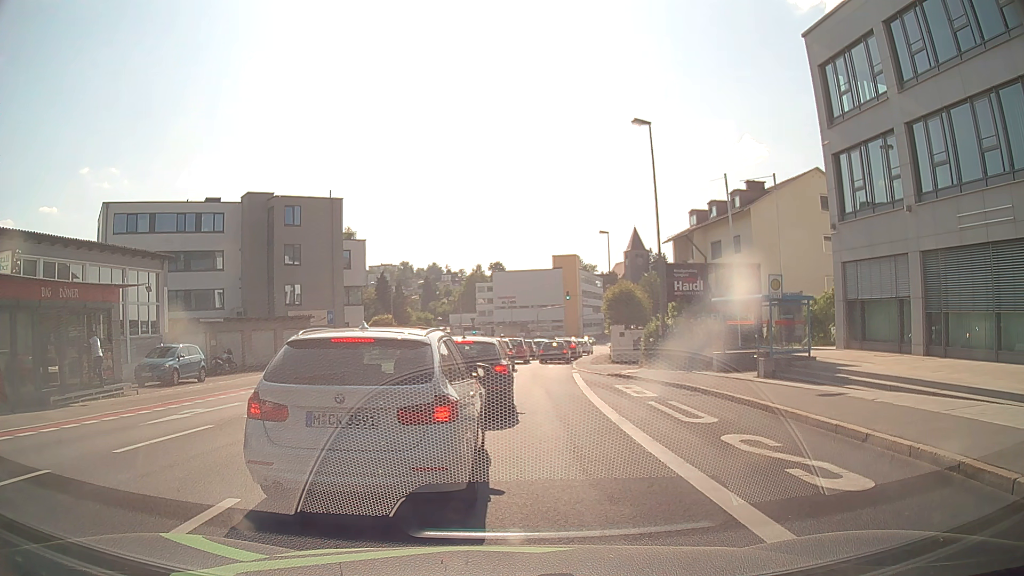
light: Day
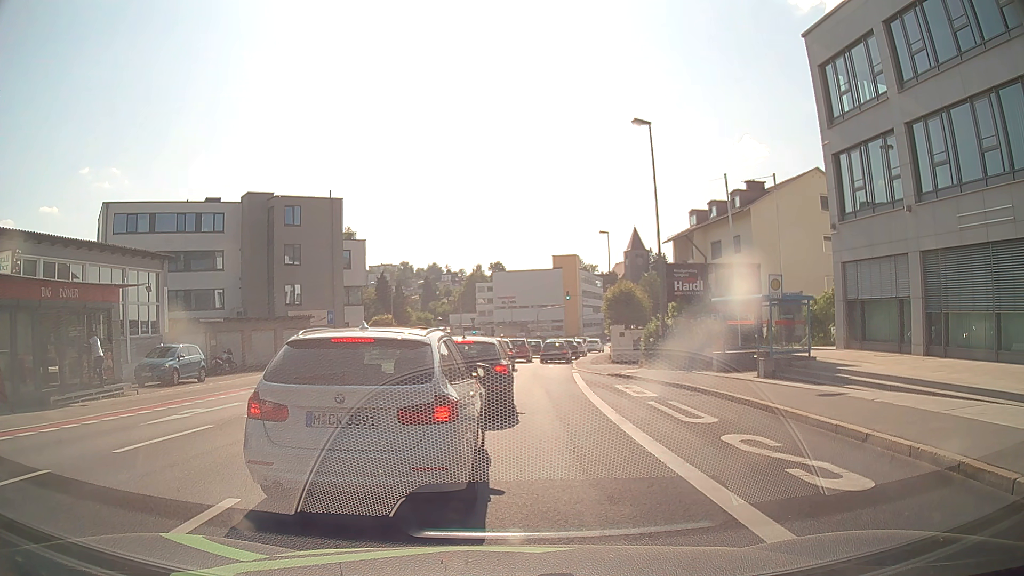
(0.0, 0.0) m; 0°
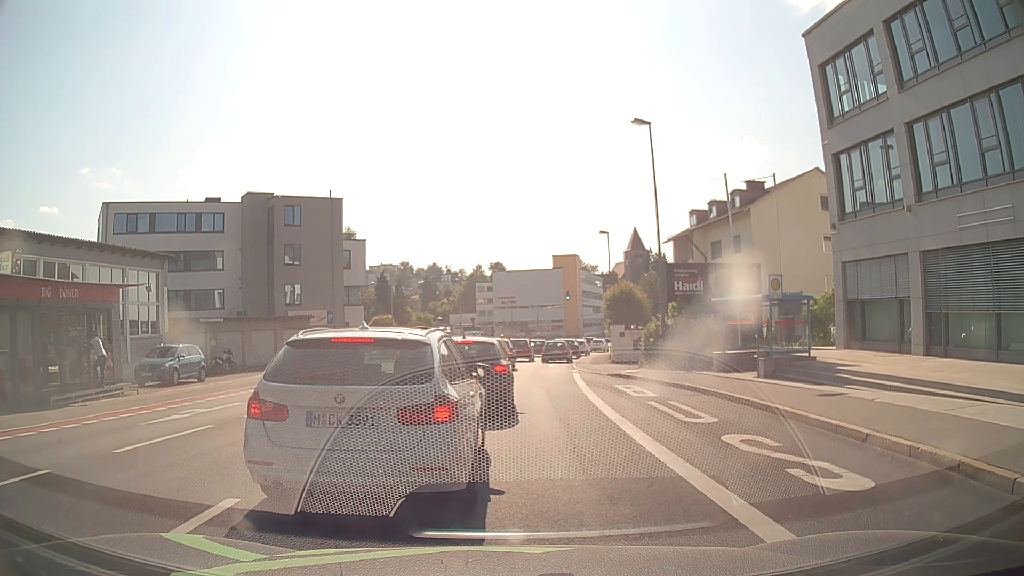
(0.0, 0.0) m; 0°
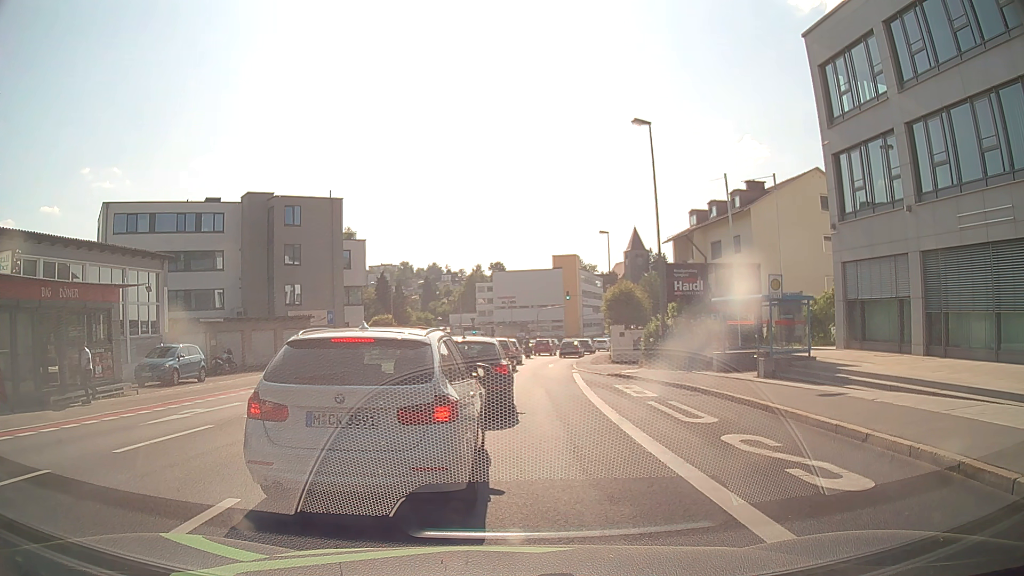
(0.0, 0.0) m; 0°
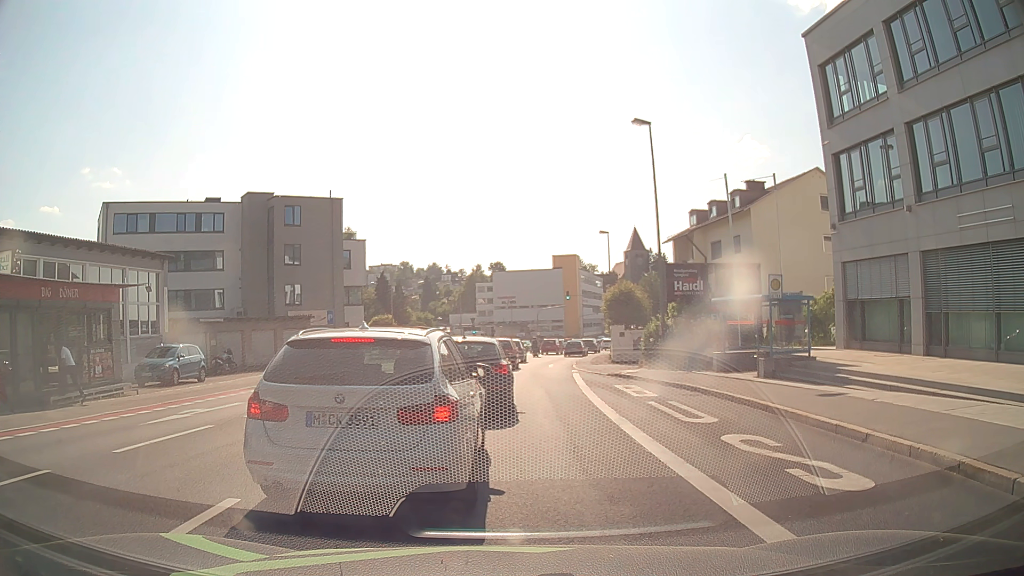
(0.0, 0.0) m; 0°
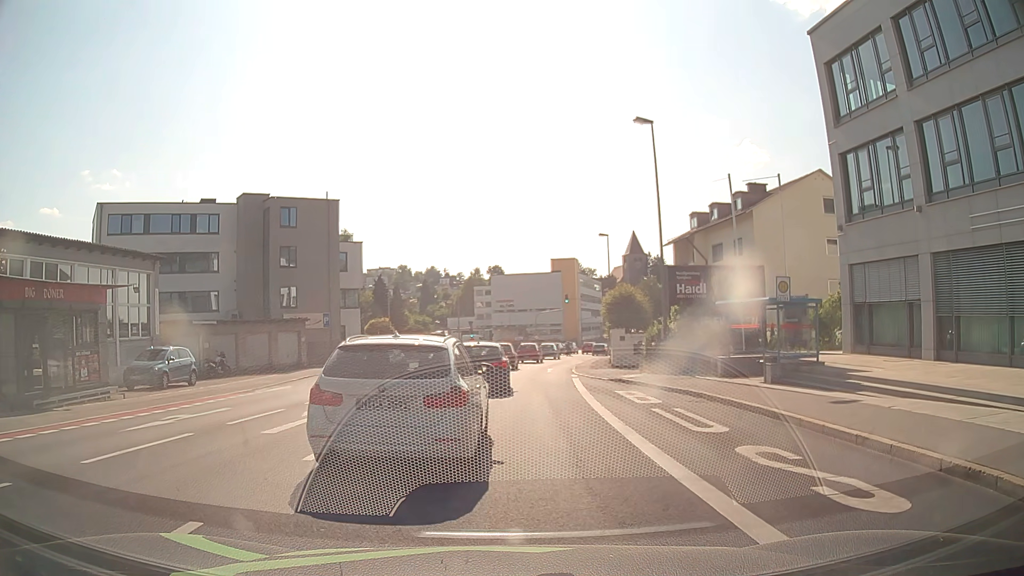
(0.0, +0.8) m; +1°
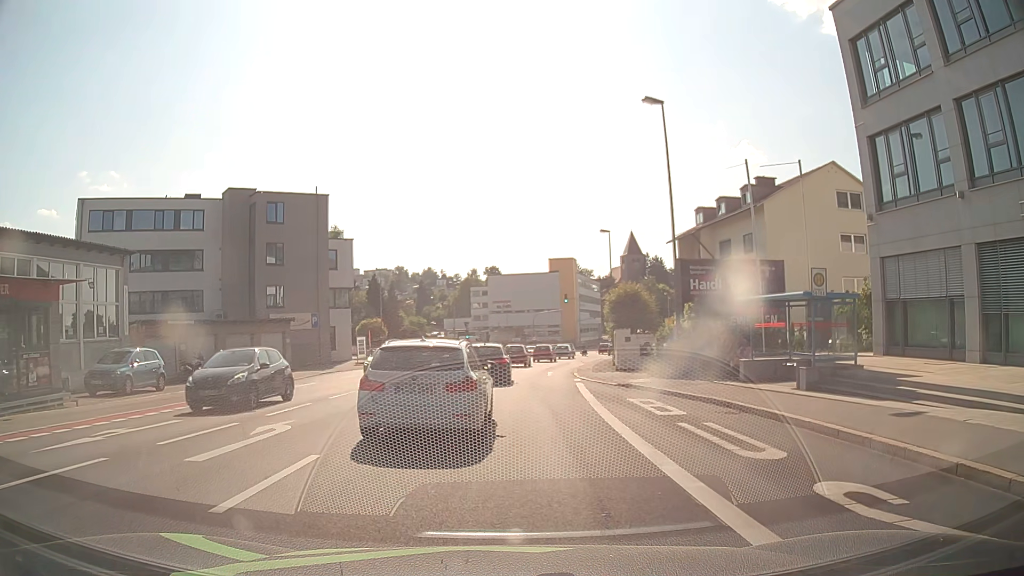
(0.0, +2.7) m; -1°
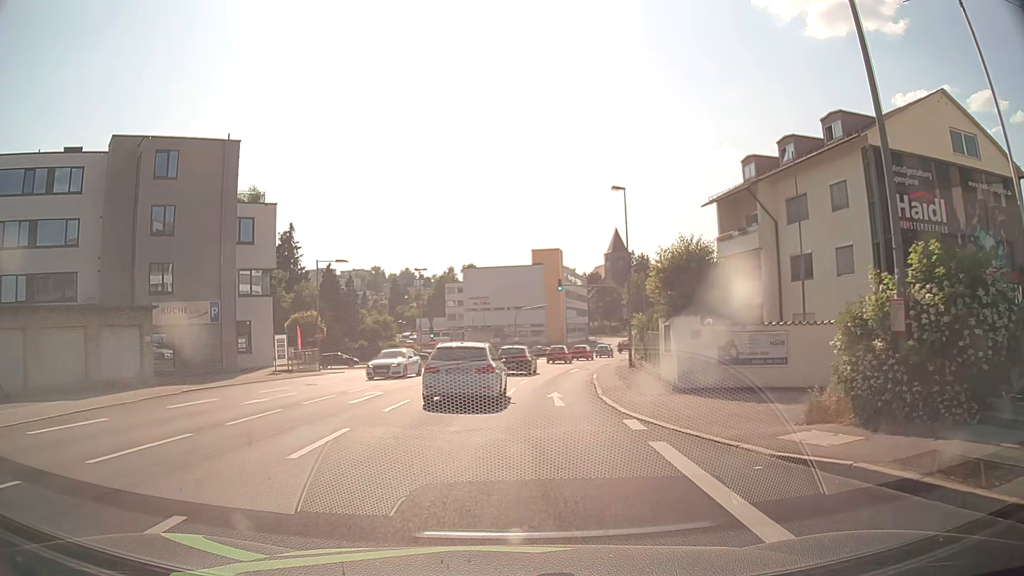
(+0.4, +15.8) m; +3°
(0, +10) (+1, +20) (+1, +30) (+3, +40) (+5, +50) (+7, +59) (+10, +69) (+13, +78) (+17, +88) (+19, +97) m
